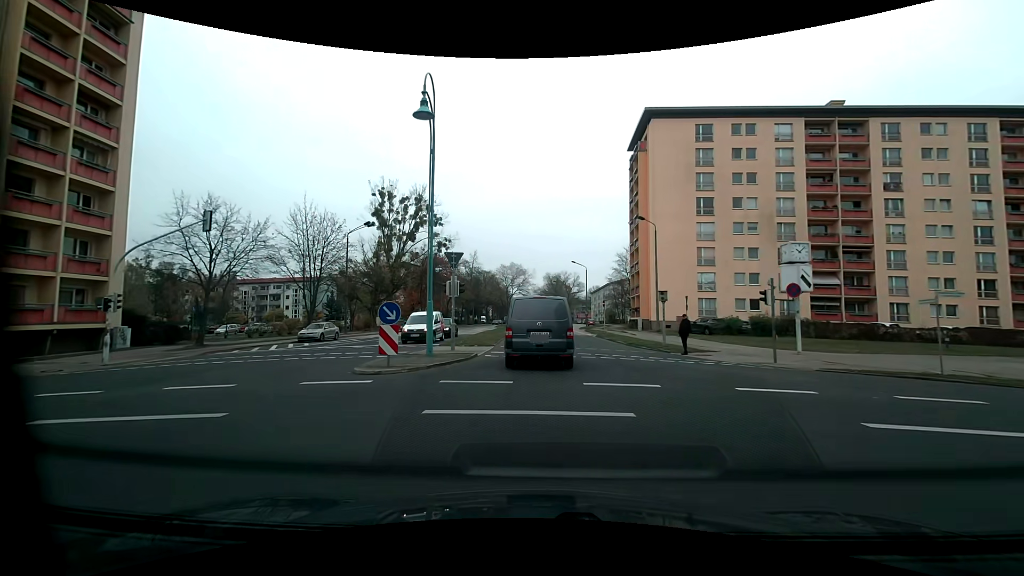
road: tertiary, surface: asphalt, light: Day
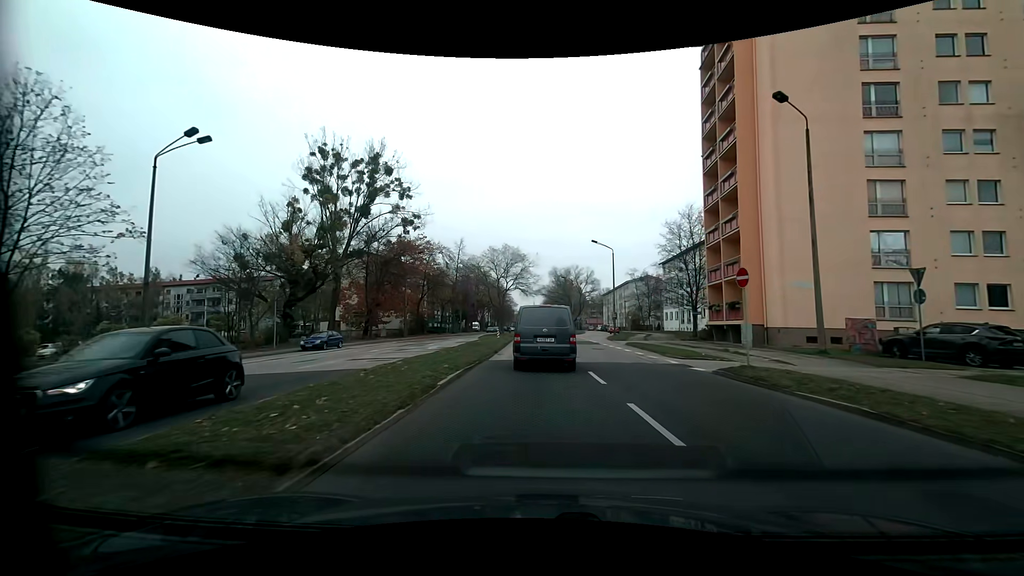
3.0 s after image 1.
(-0.2, +28.3) m; -1°
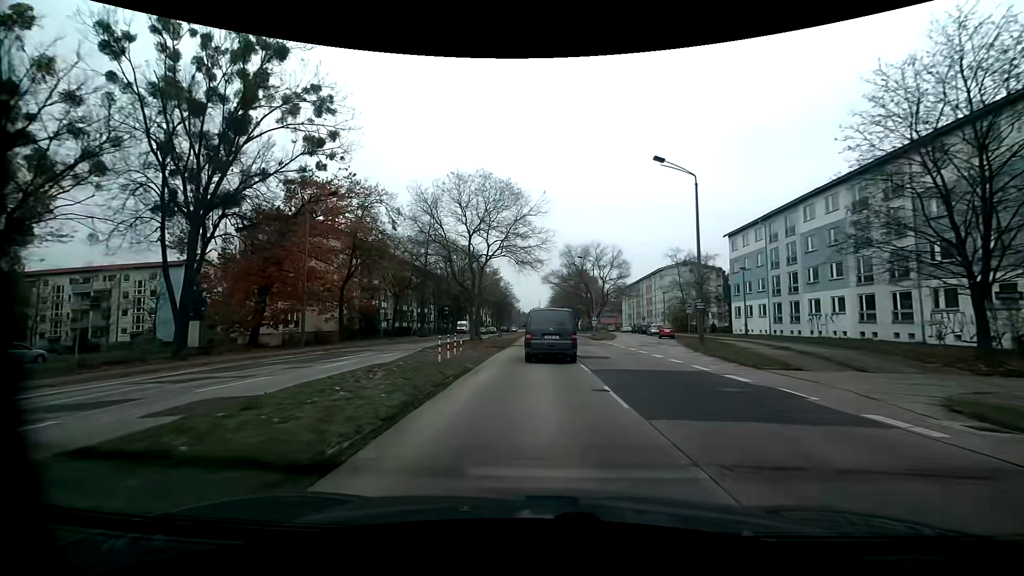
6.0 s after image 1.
(-0.1, +30.9) m; 0°
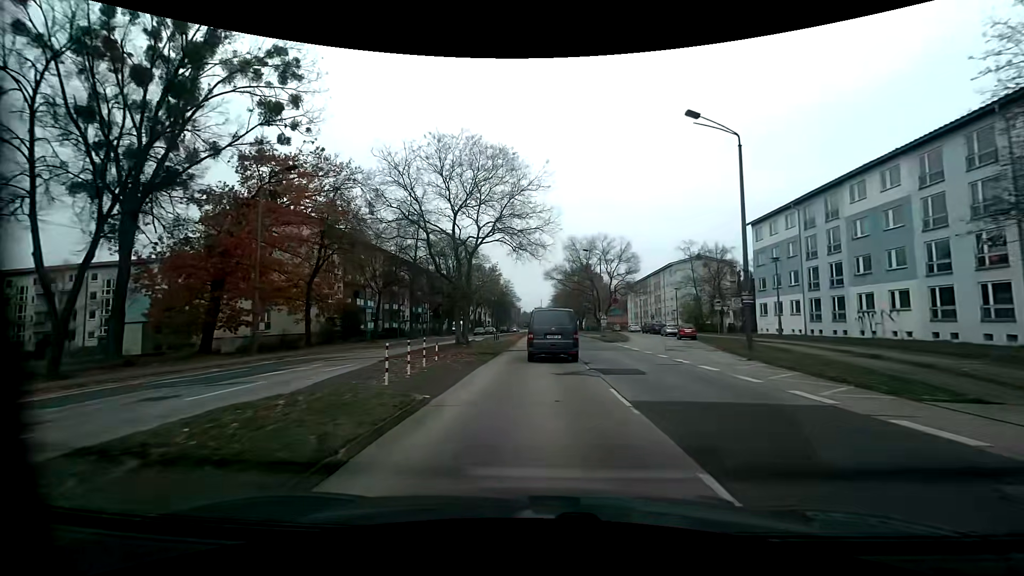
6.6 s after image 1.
(0.0, +6.6) m; -1°
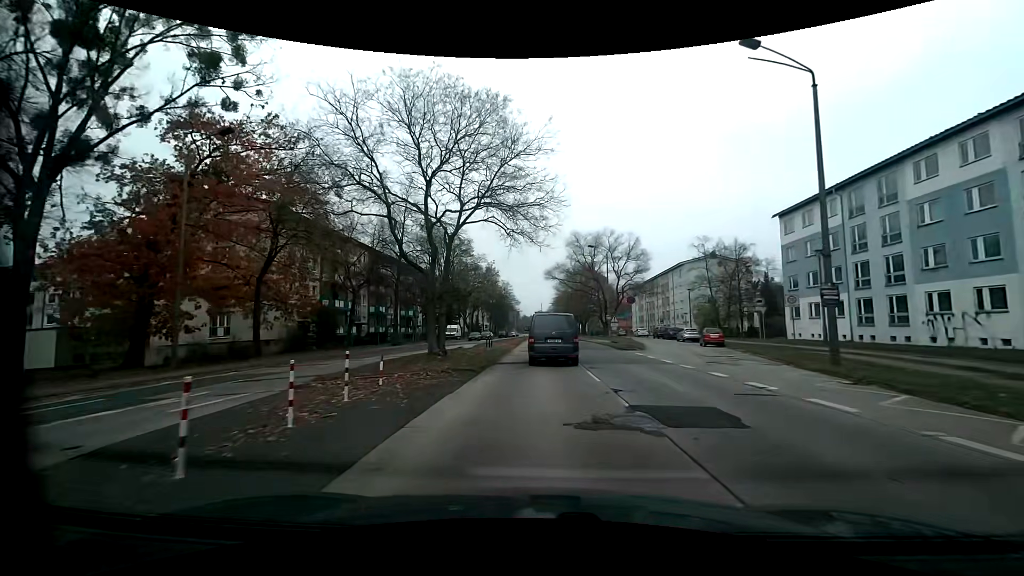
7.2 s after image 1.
(0.0, +6.8) m; 0°
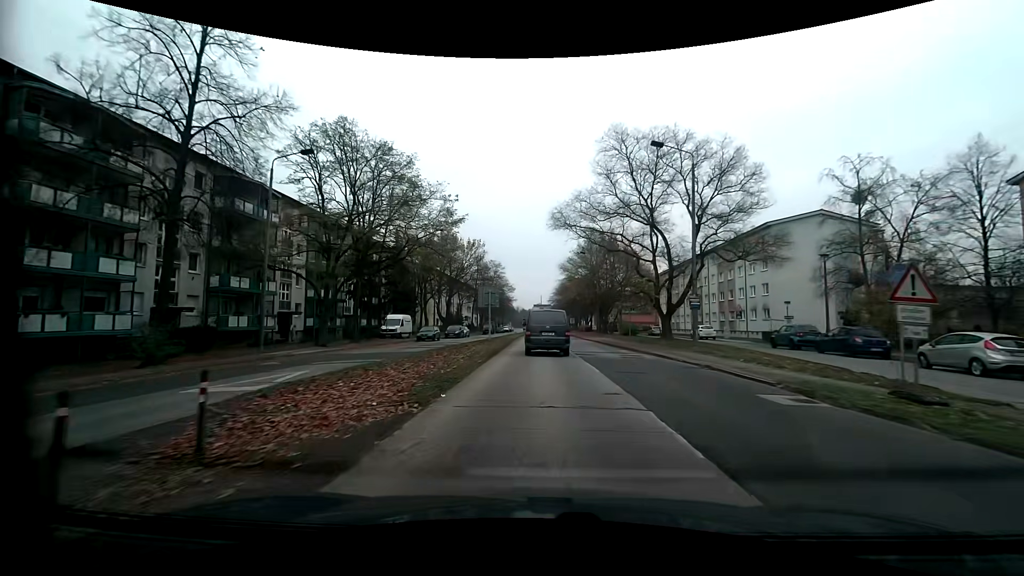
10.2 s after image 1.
(+0.2, +33.8) m; 0°
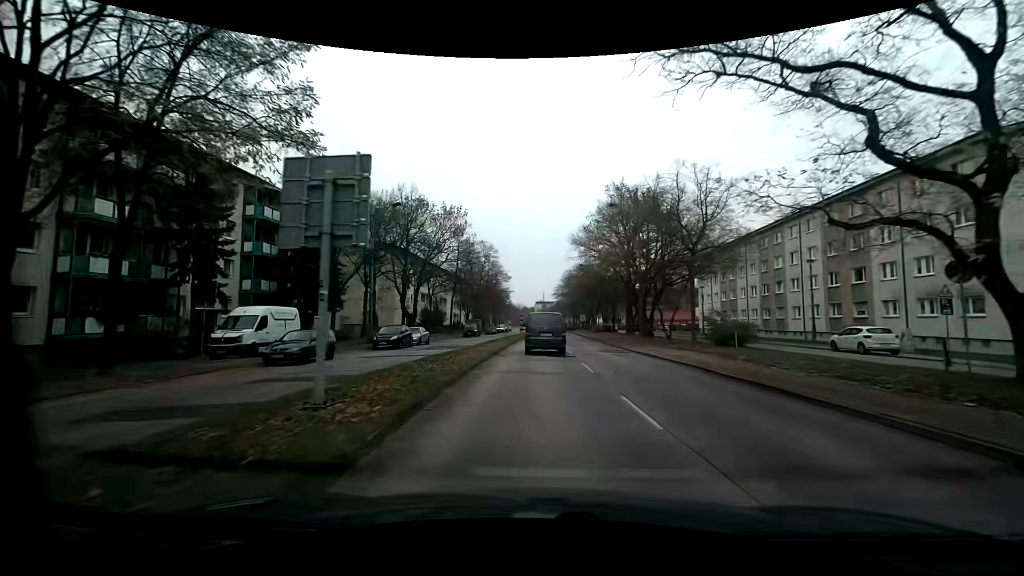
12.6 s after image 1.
(0.0, +26.7) m; 0°
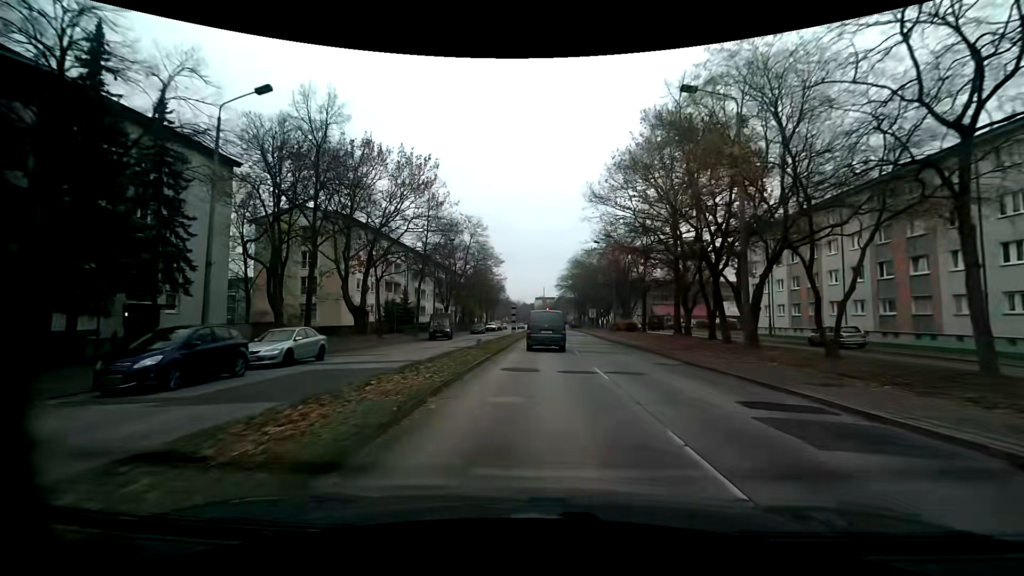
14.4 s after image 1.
(-0.2, +20.5) m; -1°
(0, +10) (0, +20) (0, +30) (+1, +40) (+1, +50) (+1, +60) (+1, +70) (+2, +80) (+2, +90) (+2, +100) m
